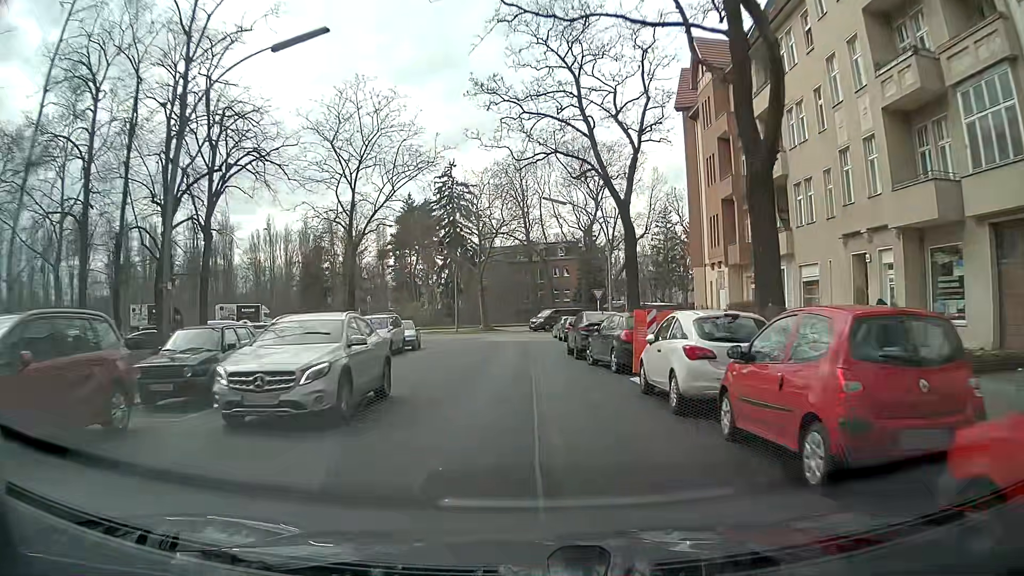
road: tertiary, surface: asphalt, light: Day
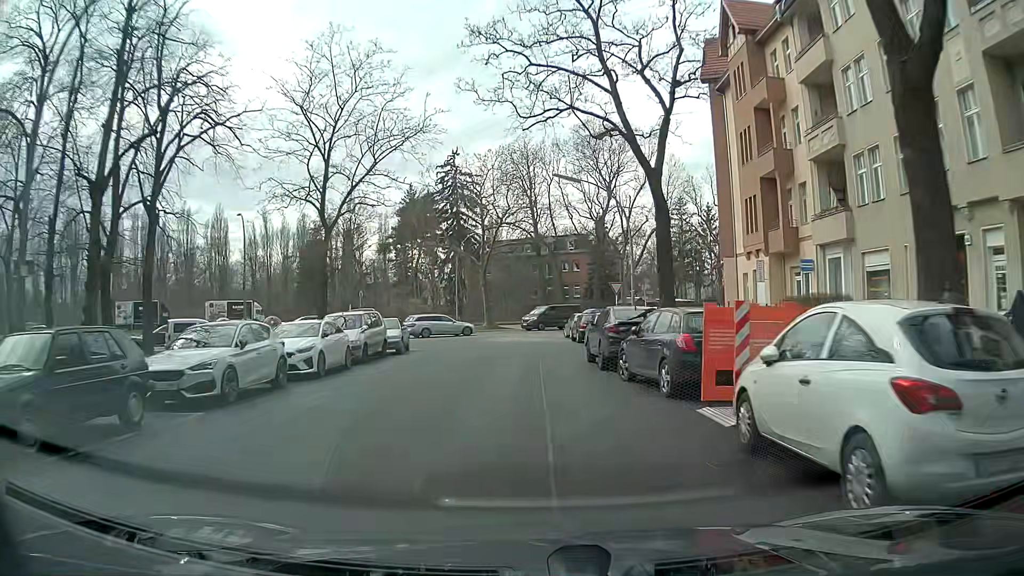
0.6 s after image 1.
(0.0, +5.4) m; +1°
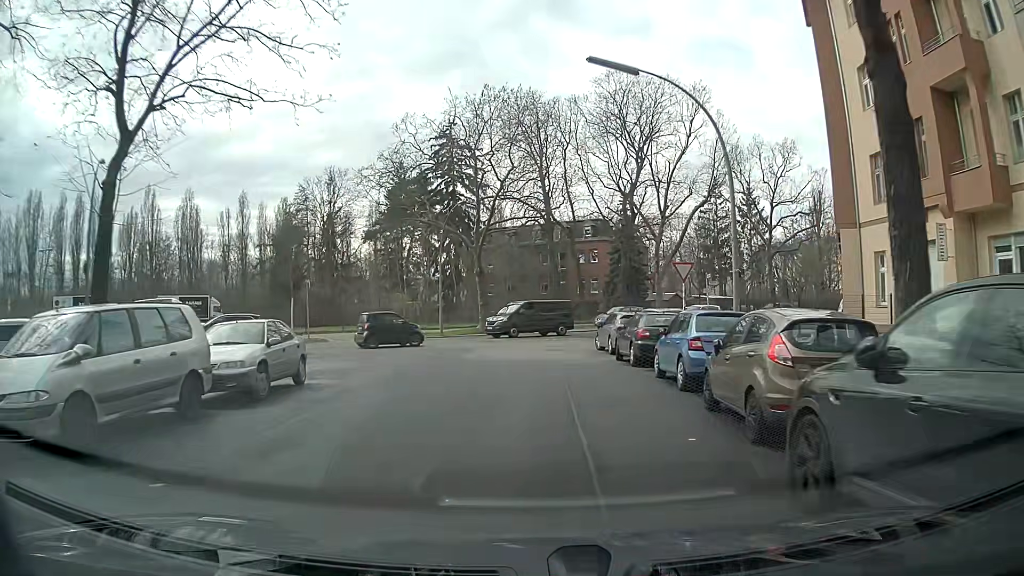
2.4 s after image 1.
(-0.4, +14.7) m; -2°
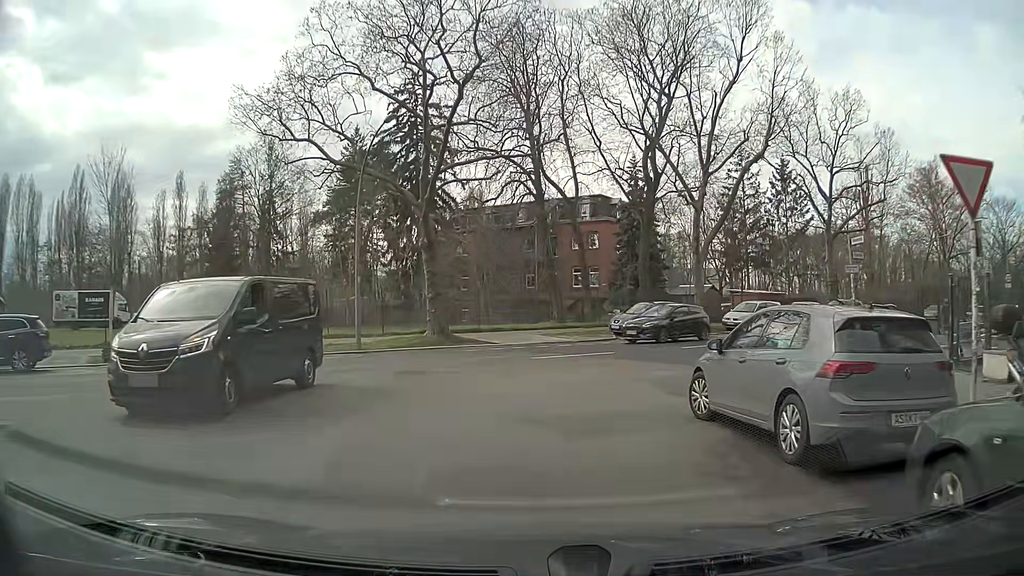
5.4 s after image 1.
(+0.2, +16.4) m; +2°
